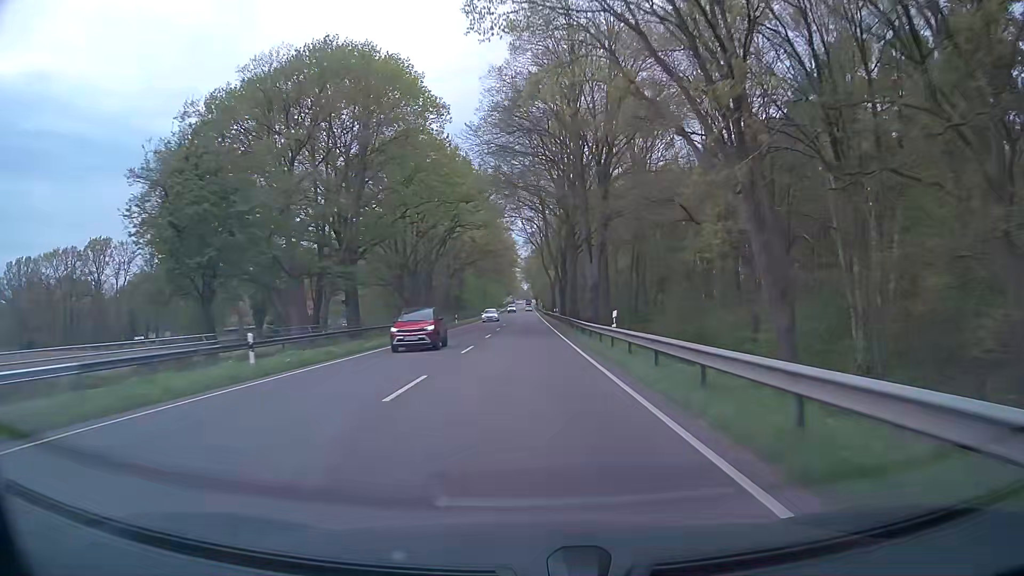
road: primary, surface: asphalt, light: Day
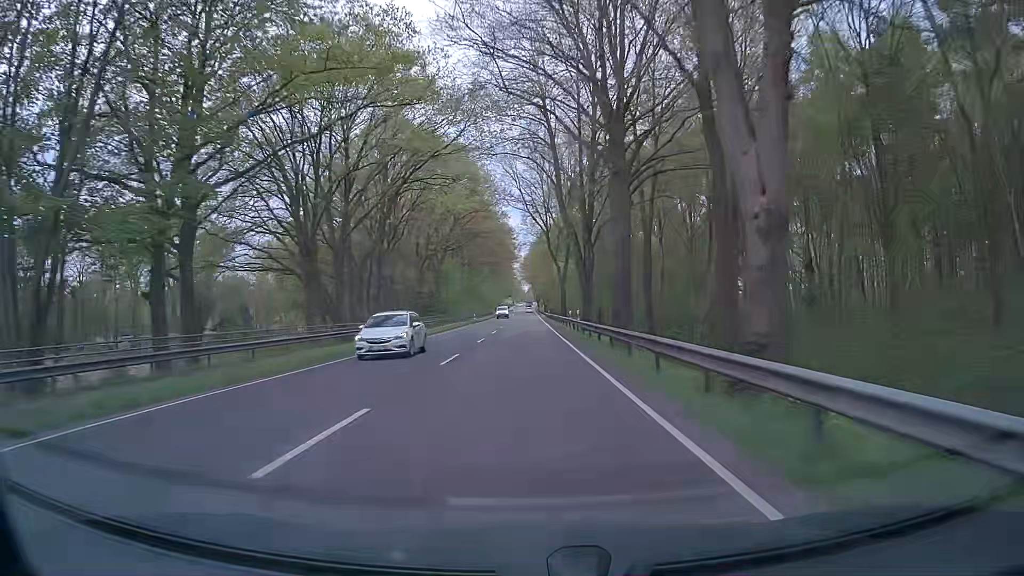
(0.0, +28.6) m; 0°
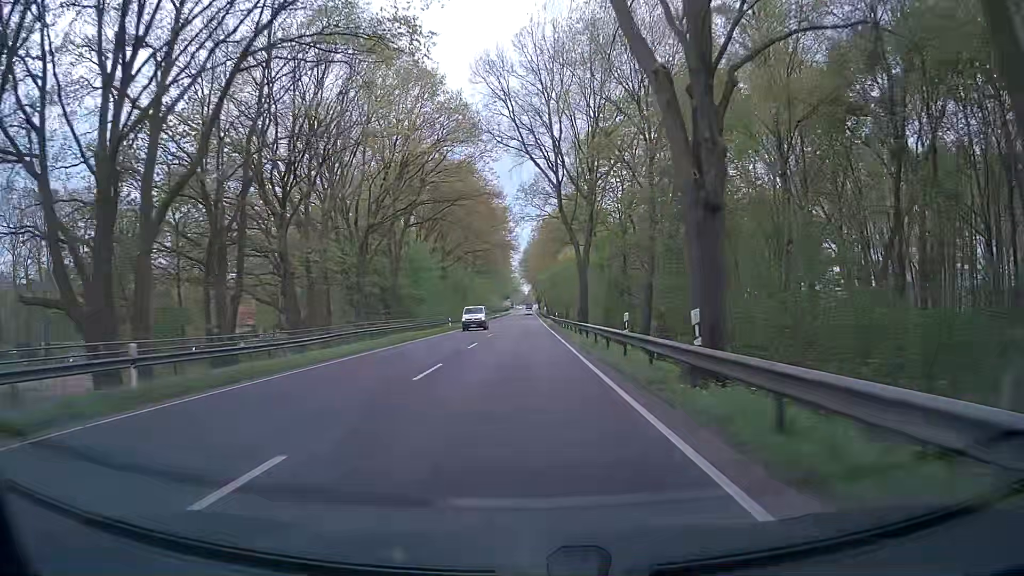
(0.0, +26.9) m; -1°
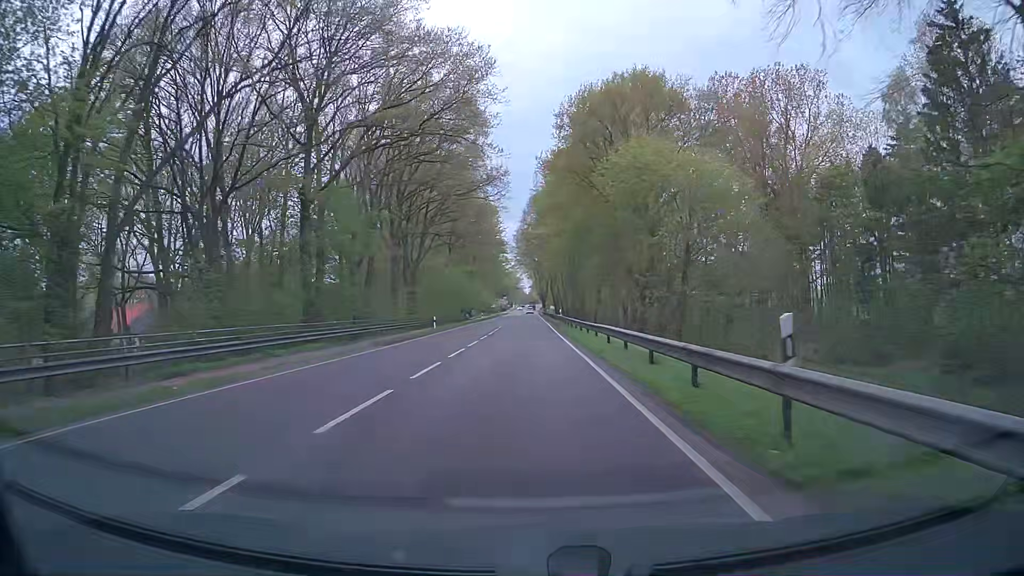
(+0.8, +60.0) m; +1°
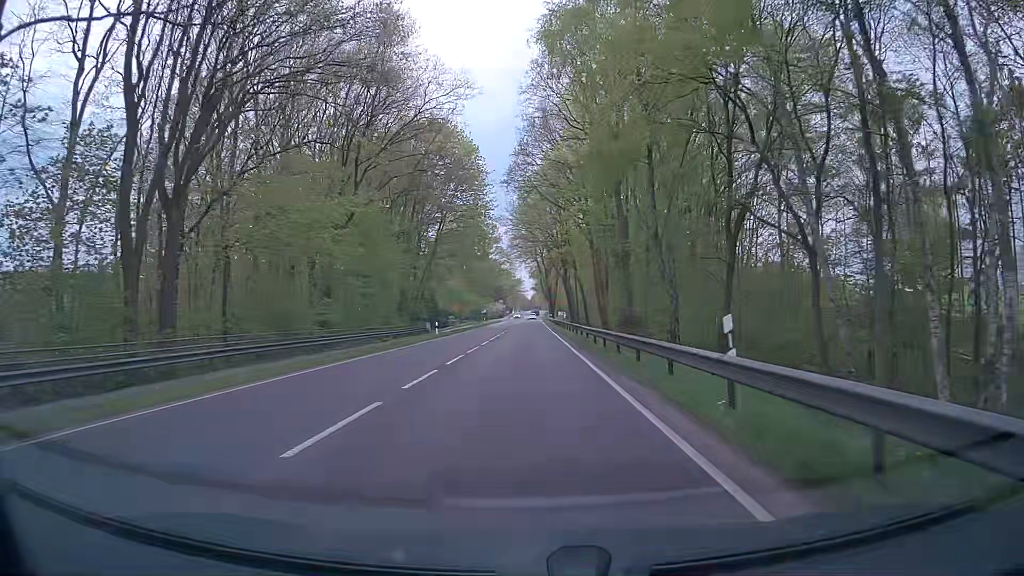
(-0.7, +49.5) m; 0°
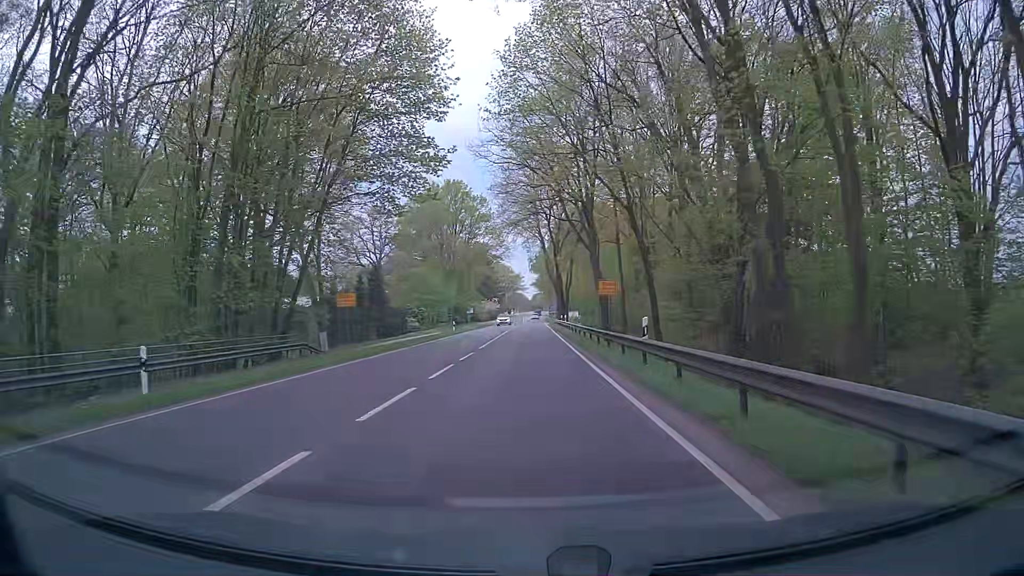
(-1.0, +40.1) m; 0°
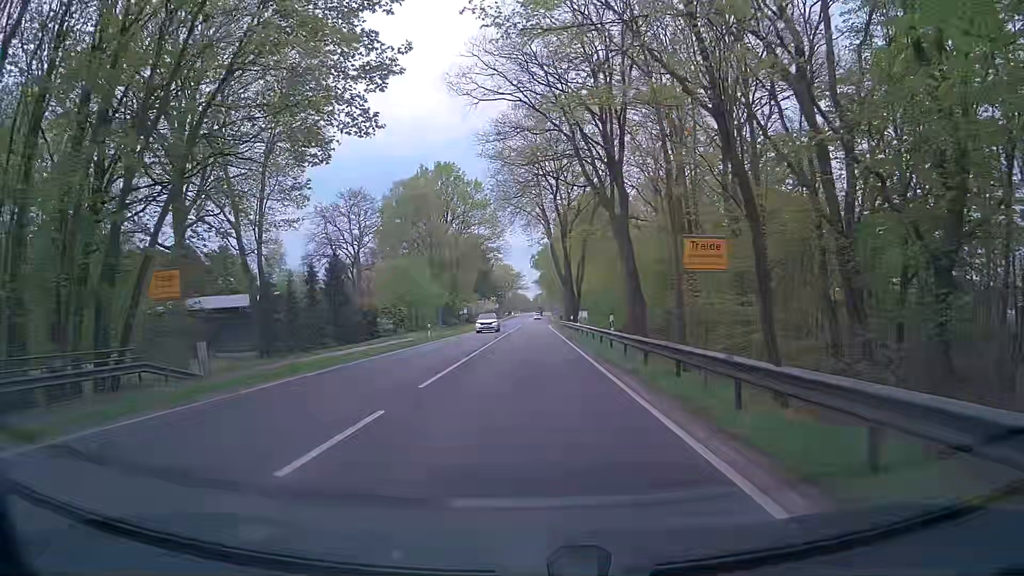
(-0.5, +15.5) m; -3°
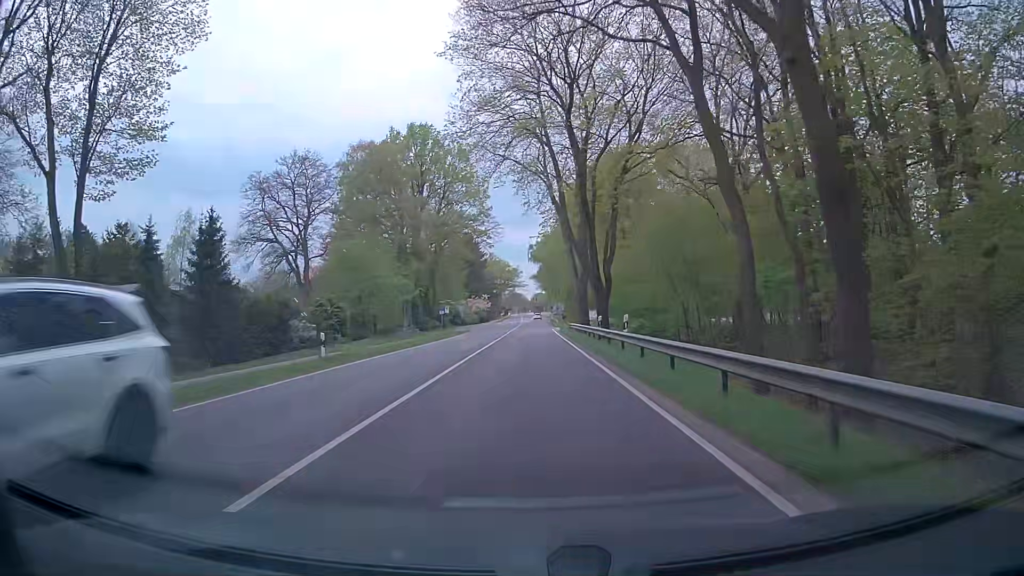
(+0.5, +23.1) m; +2°
(0, +10) (0, +20) (0, +30) (0, +40) (0, +50) (0, +60) (0, +70) (0, +80) (-1, +90) (0, +100) m
